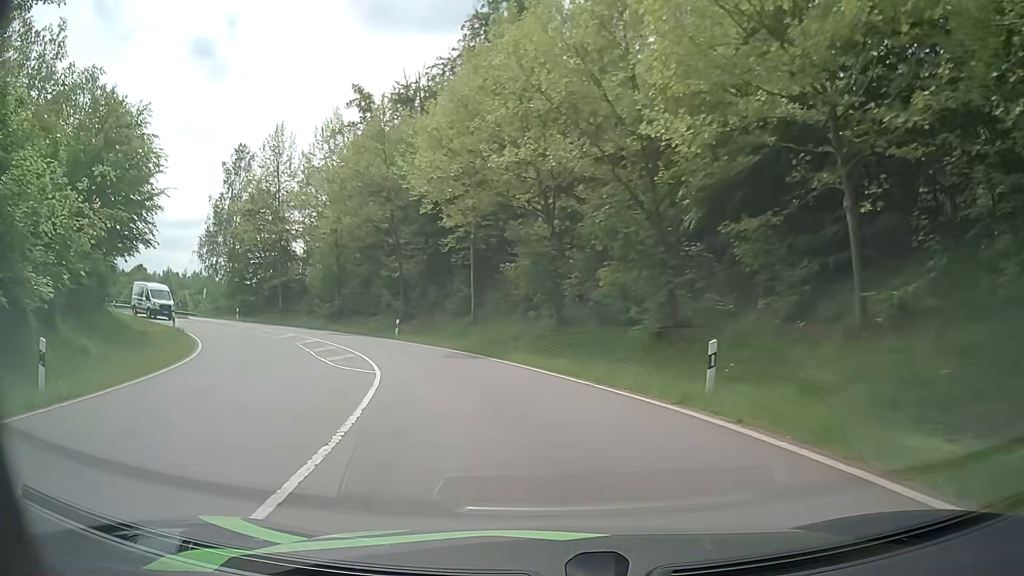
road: primary_link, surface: asphalt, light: Day
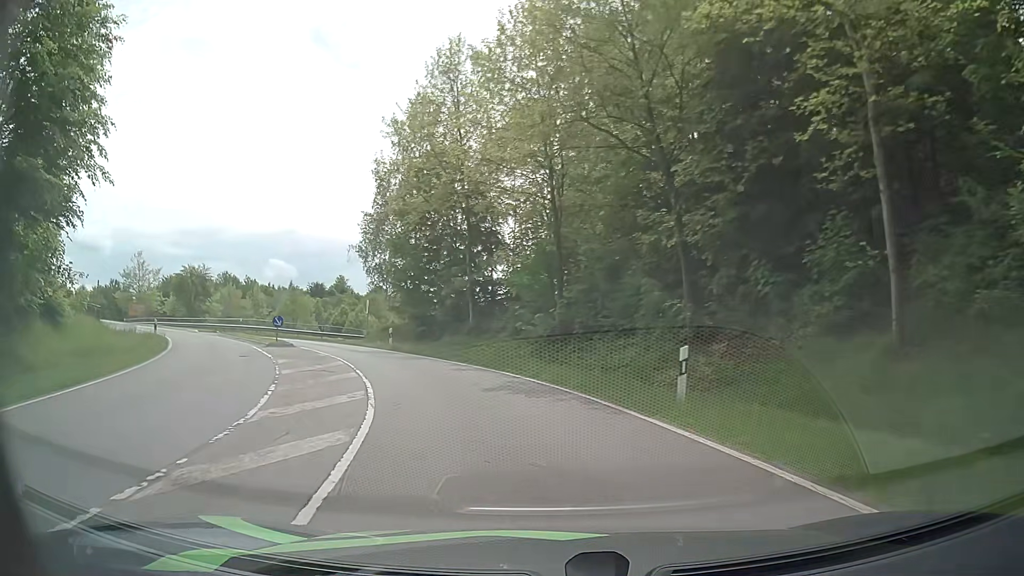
(-5.0, +23.9) m; -24°
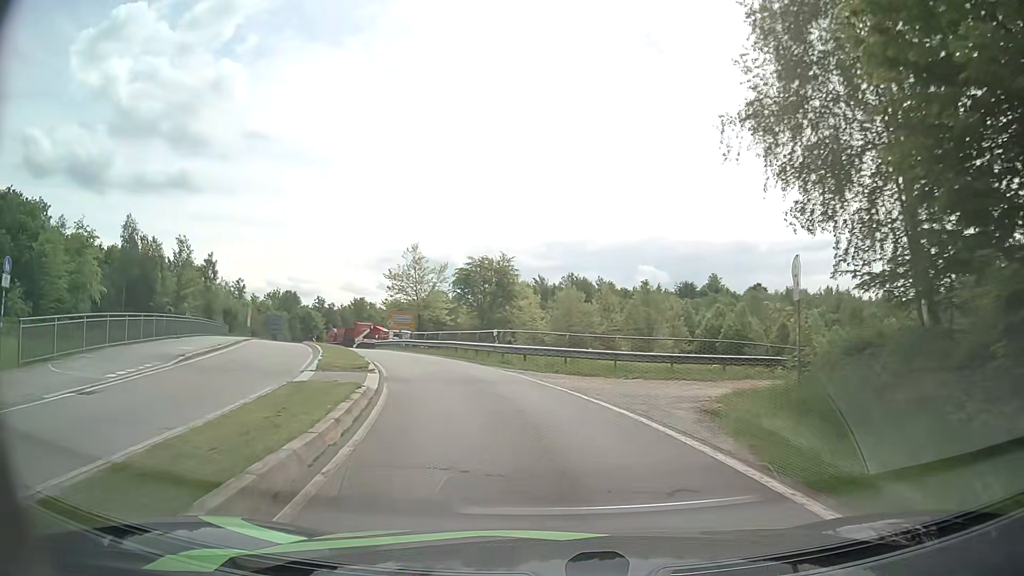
(-8.2, +29.2) m; -31°
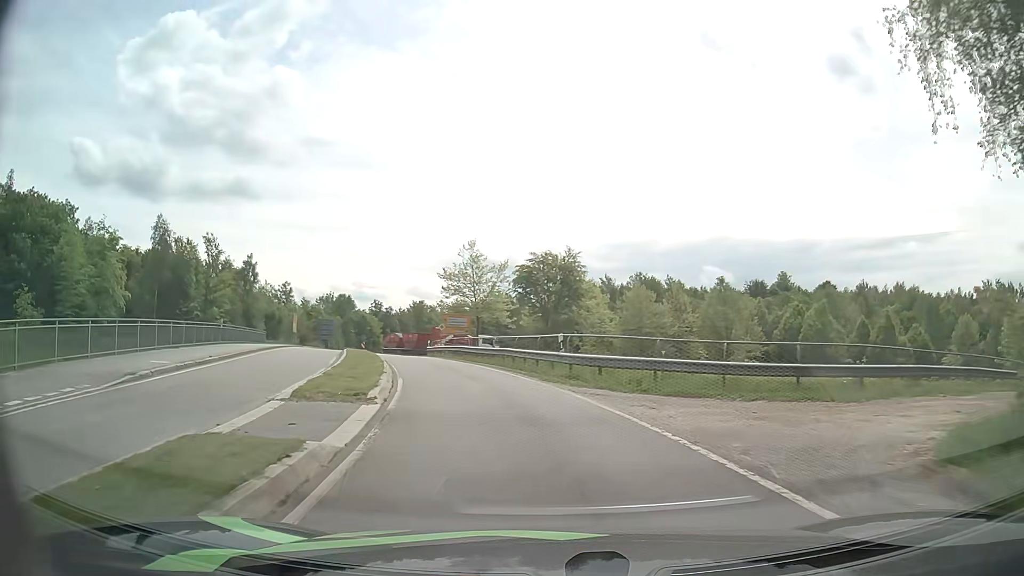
(-0.3, +6.2) m; -7°
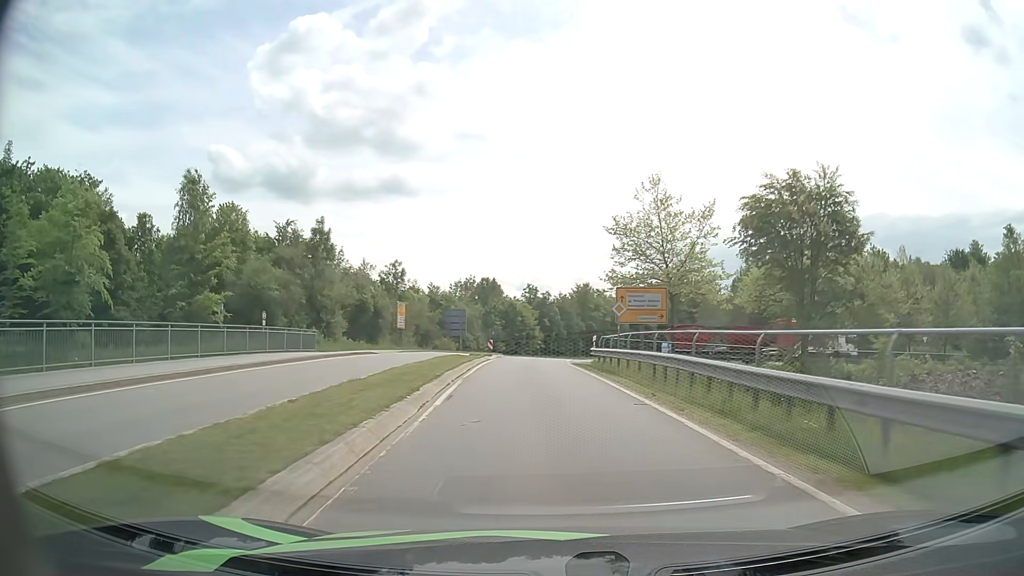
(-3.7, +25.5) m; -13°
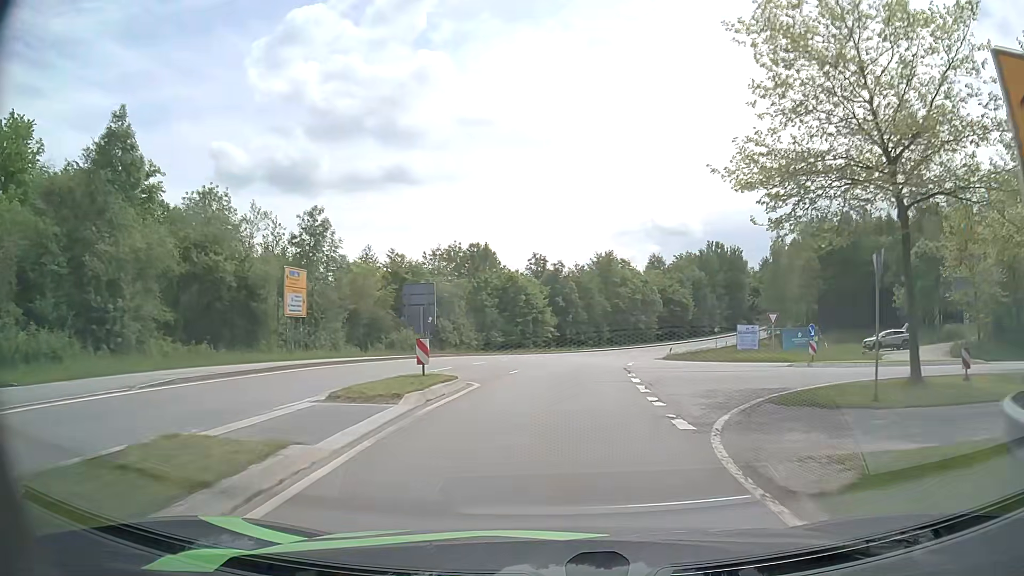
(-0.7, +28.6) m; -1°
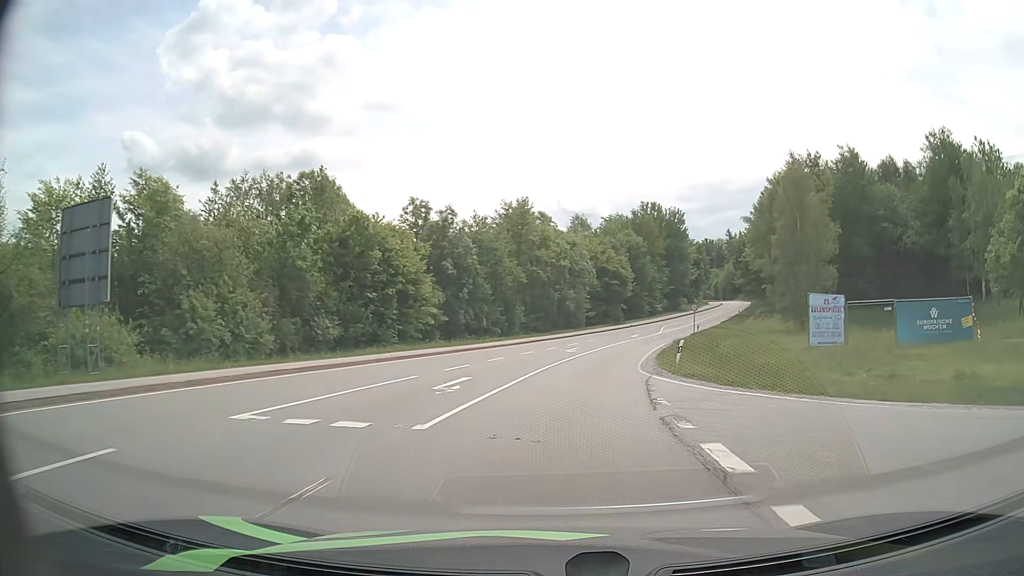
(+1.7, +30.3) m; +8°
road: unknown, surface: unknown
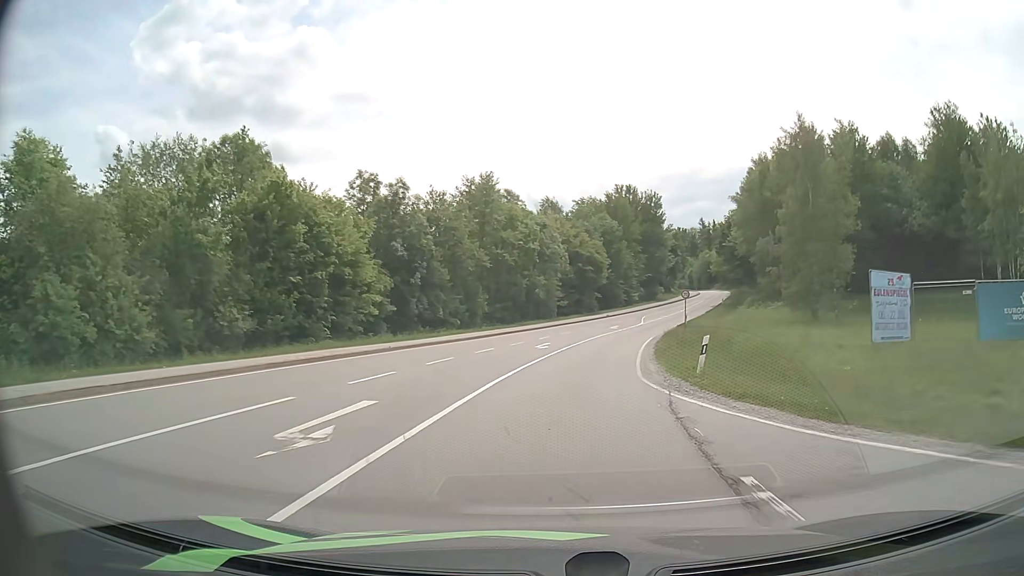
(+0.2, +7.9) m; +2°
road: secondary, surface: asphalt
(0, +10) (+1, +20) (+2, +30) (+5, +40) (+7, +49) (+10, +59) (+13, +68) (+16, +78) (+19, +87) (+23, +97) m
